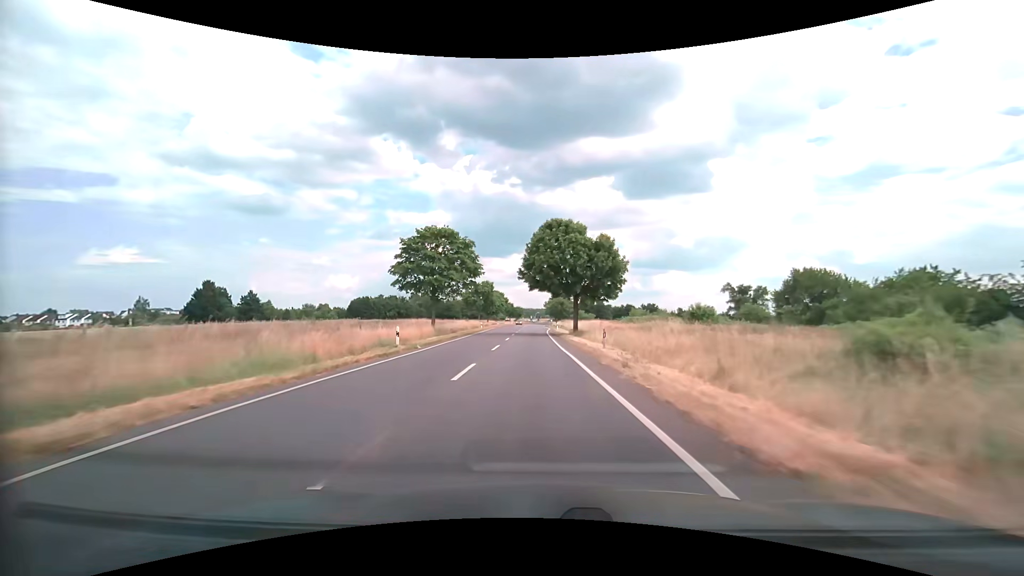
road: secondary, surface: asphalt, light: Day
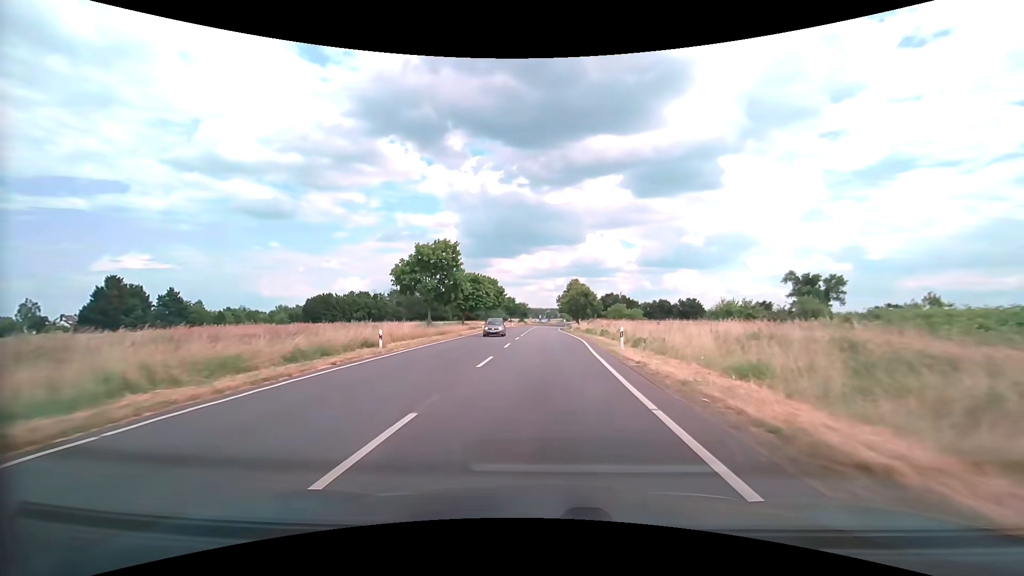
(-1.3, +52.2) m; -1°
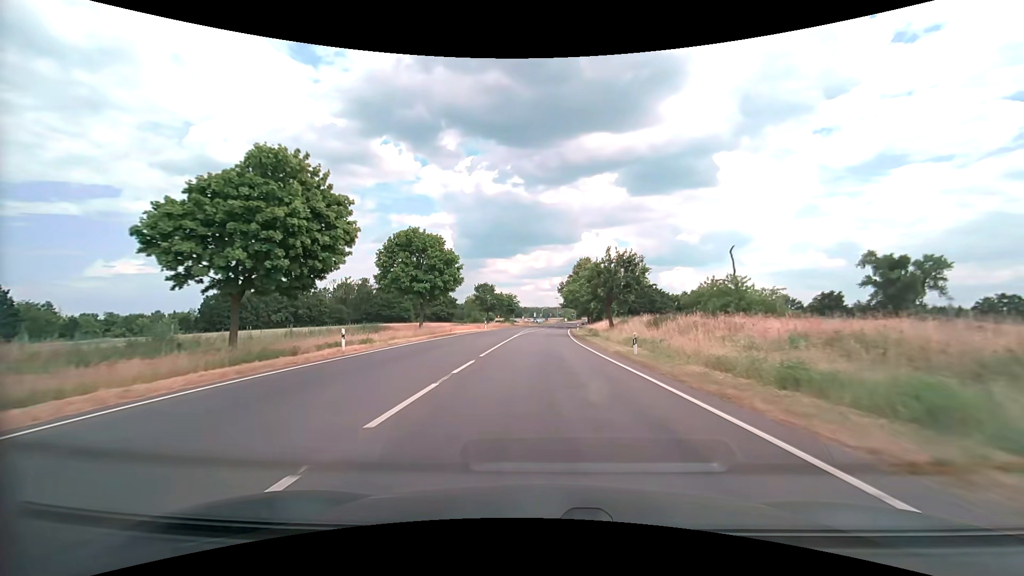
(-0.1, +50.8) m; 0°
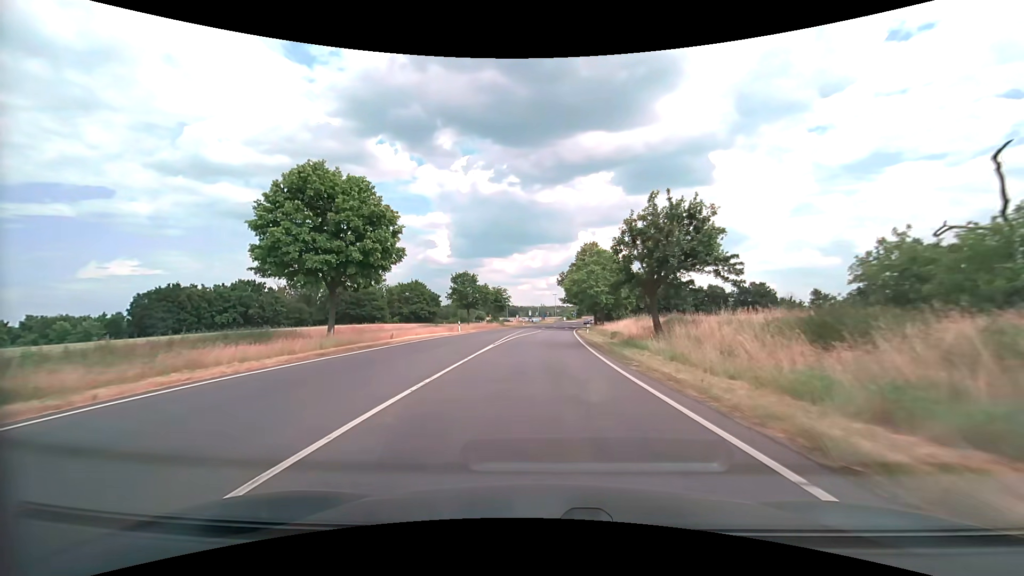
(0.0, +20.0) m; 0°
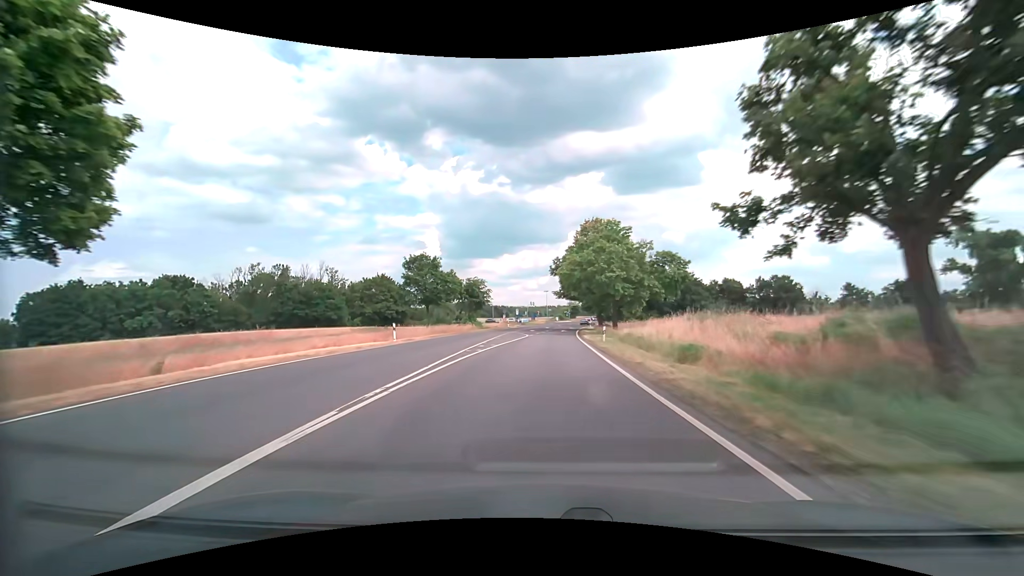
(+0.2, +19.8) m; +1°
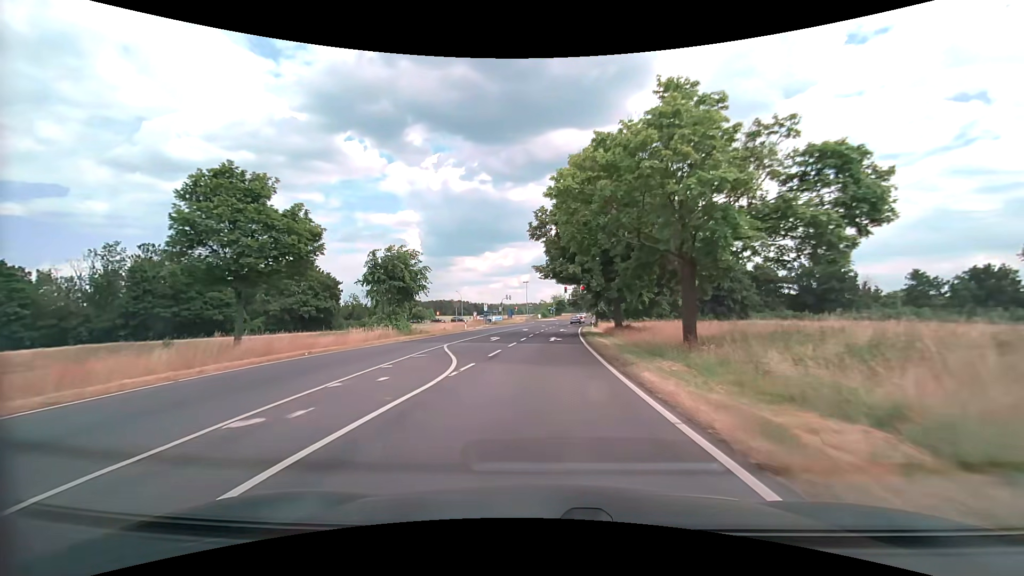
(+0.5, +28.8) m; +2°
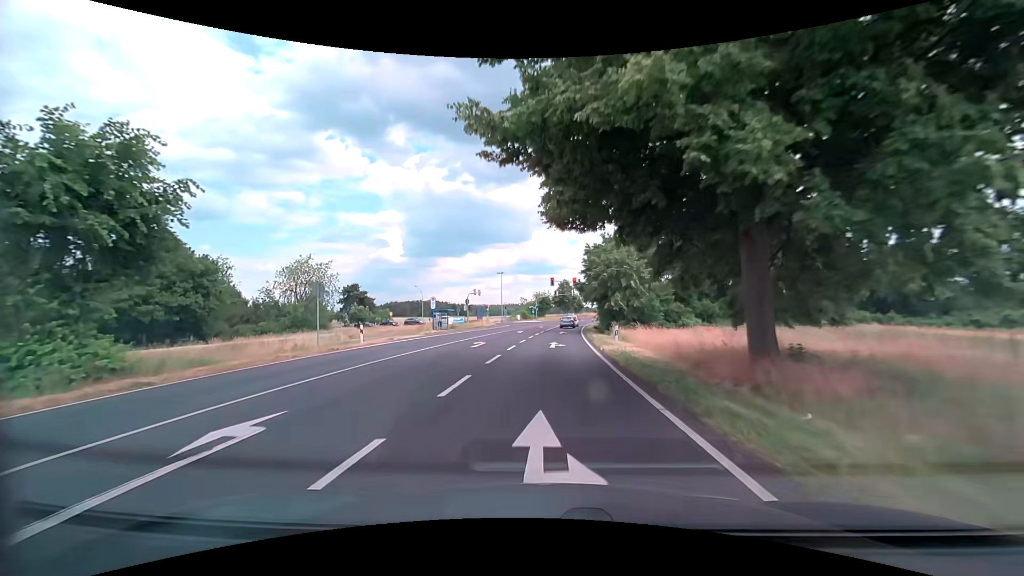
(+0.3, +26.1) m; +2°
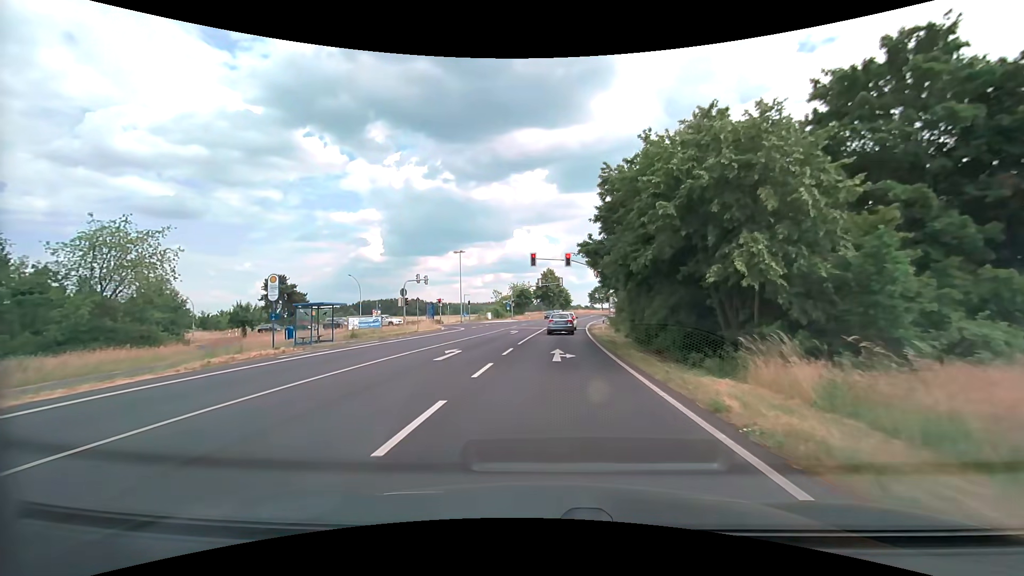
(+0.3, +26.9) m; +2°
